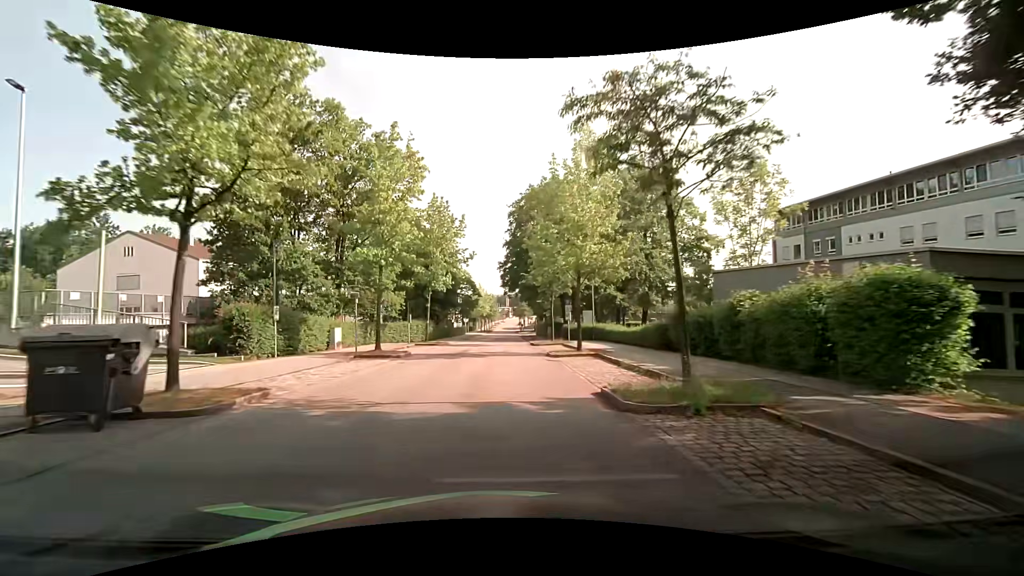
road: residential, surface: asphalt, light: Day
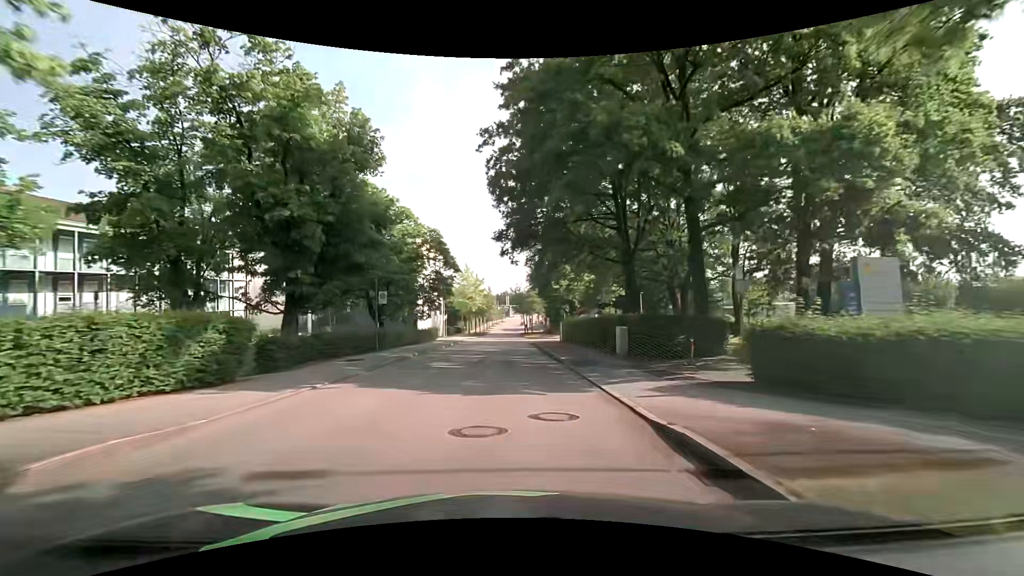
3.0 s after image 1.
(0.0, +35.0) m; 0°
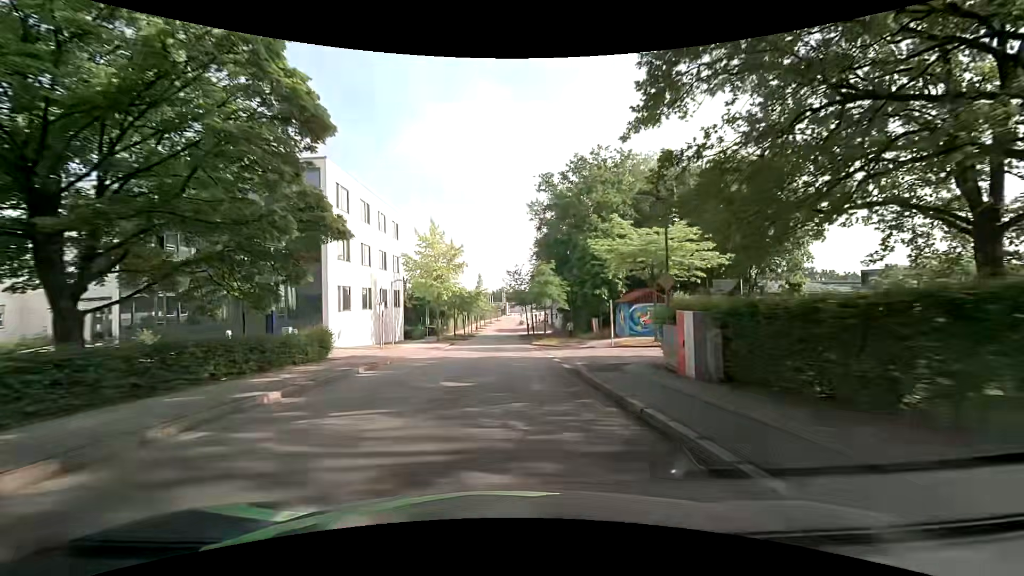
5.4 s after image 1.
(+0.2, +29.6) m; +1°
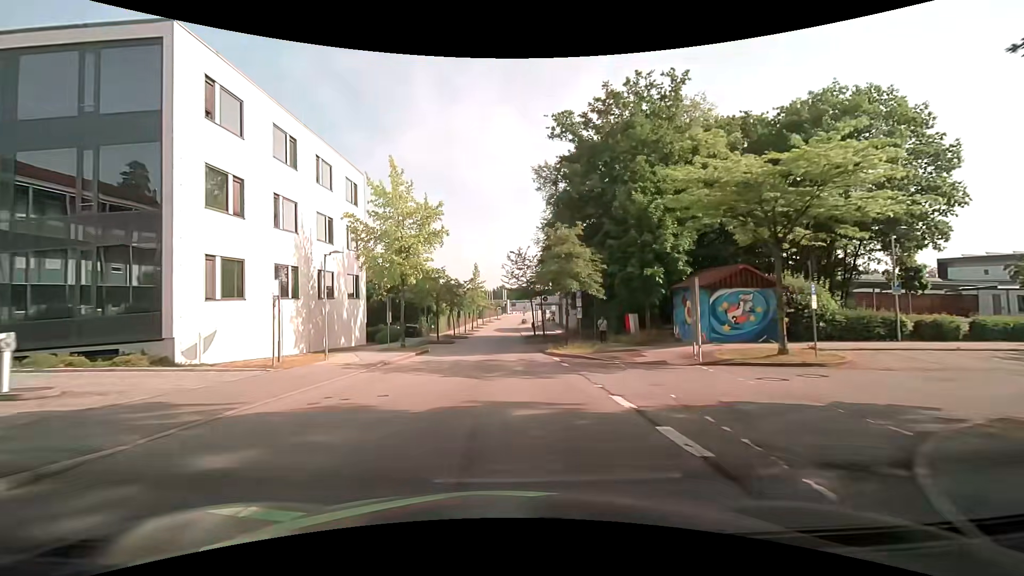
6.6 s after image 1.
(0.0, +14.7) m; 0°
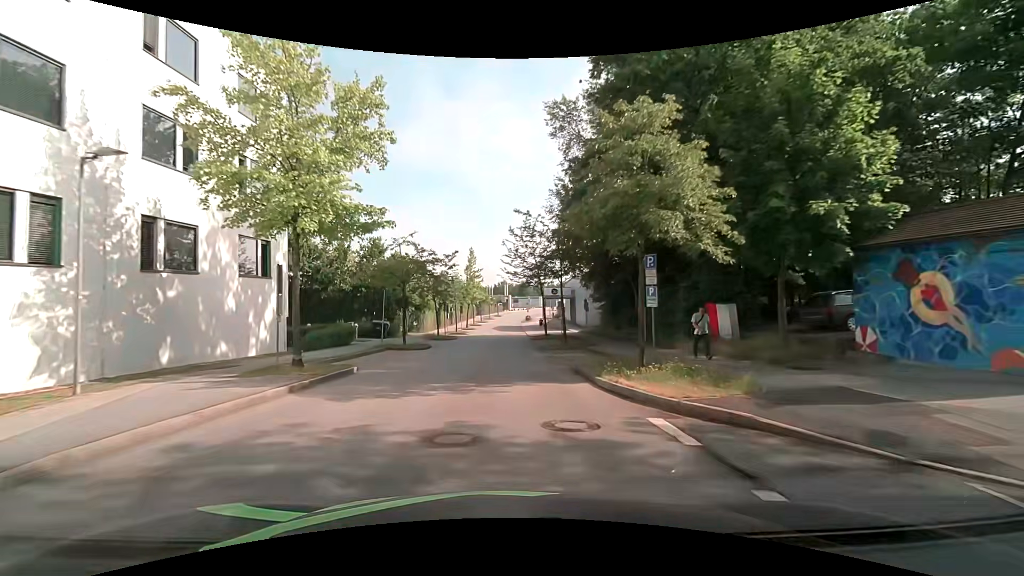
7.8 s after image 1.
(-0.1, +14.5) m; -1°
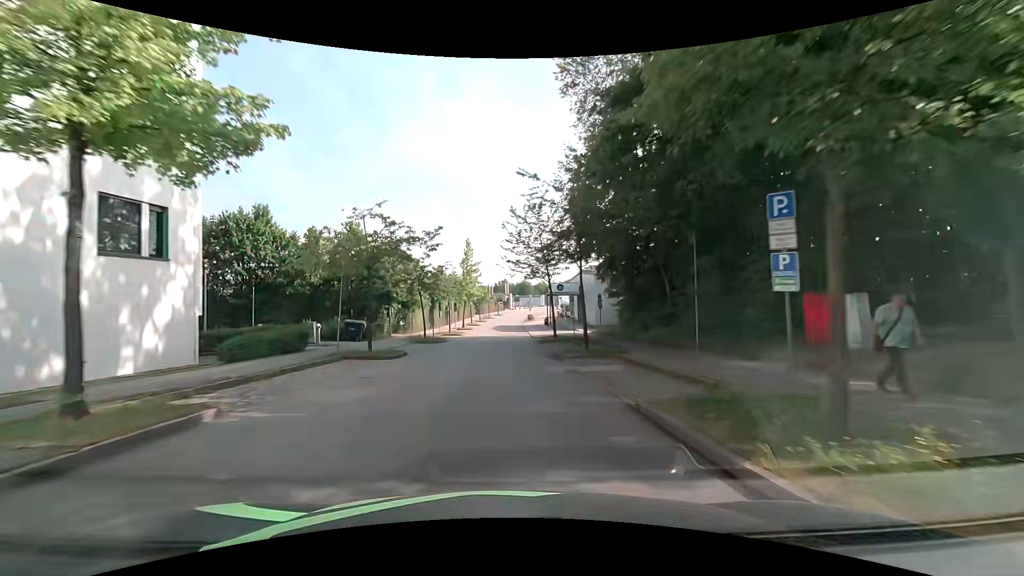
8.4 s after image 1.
(+0.1, +7.2) m; 0°
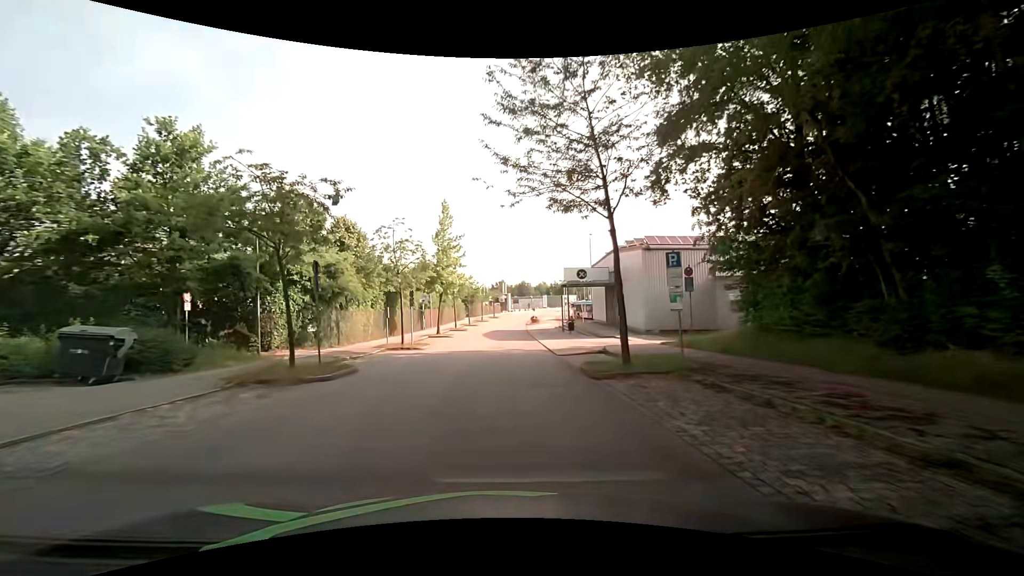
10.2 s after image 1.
(0.0, +21.3) m; +1°
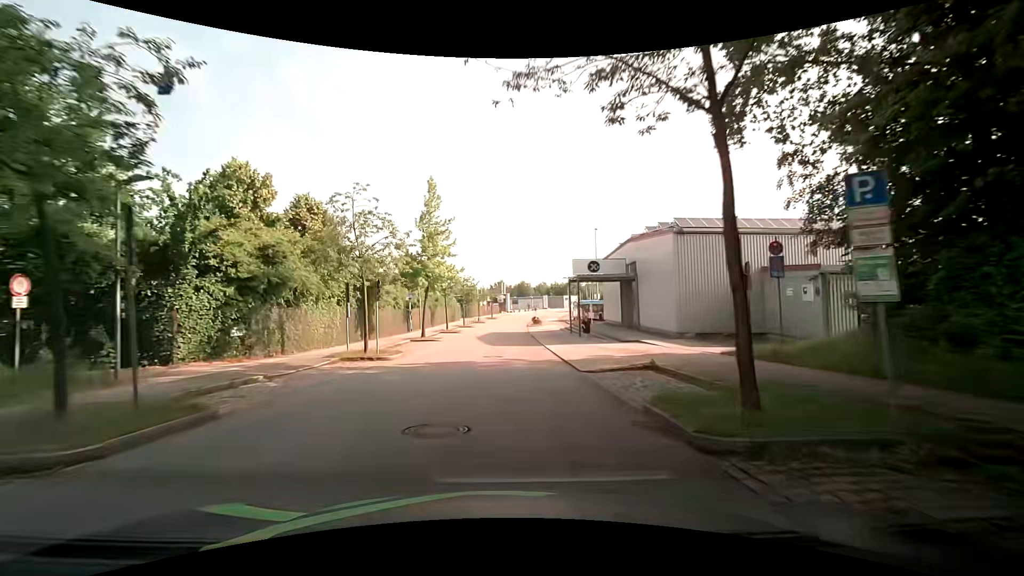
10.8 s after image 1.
(-0.1, +7.0) m; -1°
(0, +10) (0, +20) (0, +30) (0, +40) (+1, +50) (+1, +60) (+1, +70) (+2, +80) (+3, +90) (+4, +100) m
